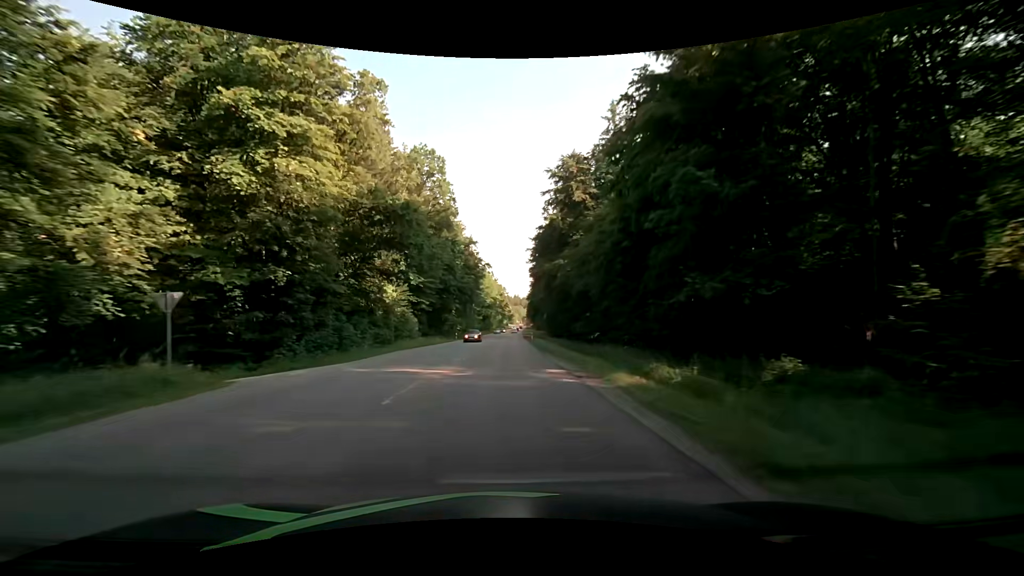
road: secondary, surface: asphalt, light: Day
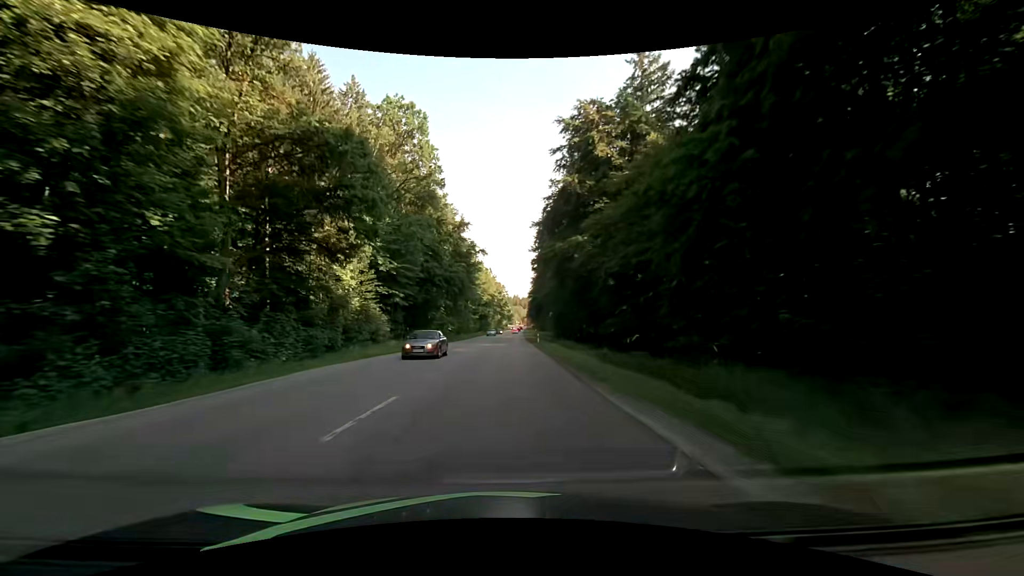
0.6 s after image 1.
(0.0, +15.2) m; 0°
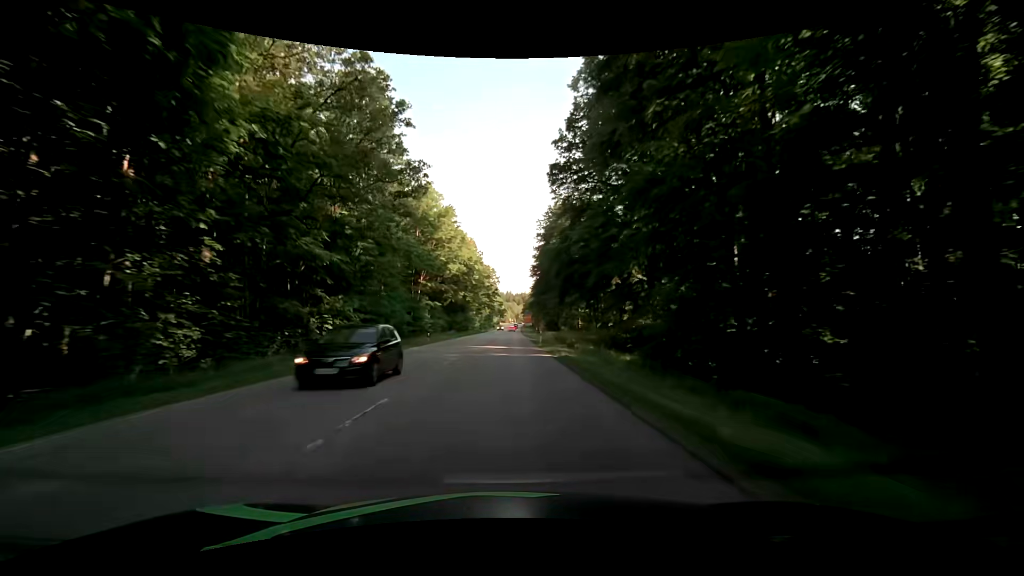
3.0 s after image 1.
(+0.3, +60.6) m; 0°
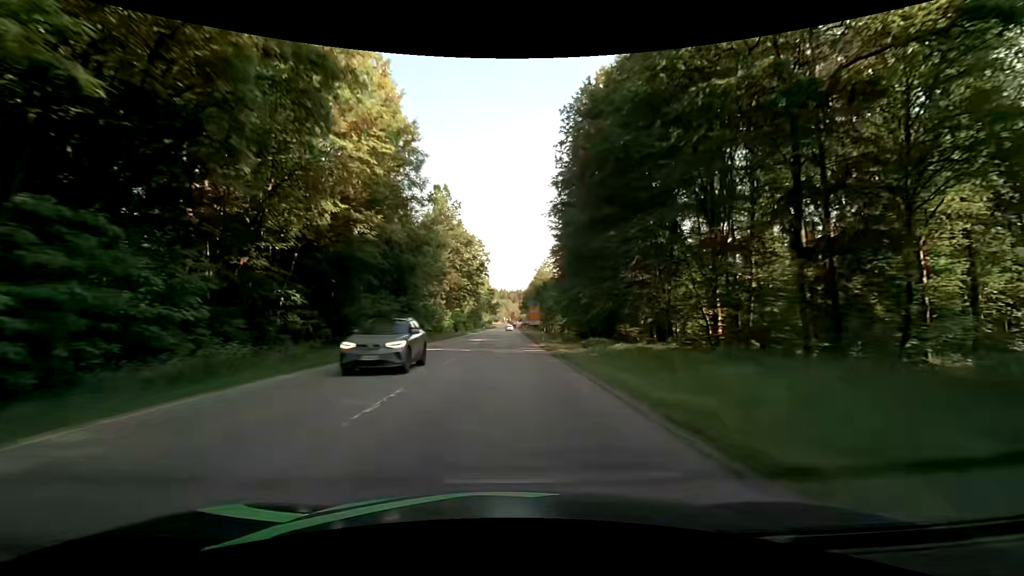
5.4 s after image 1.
(+0.8, +59.1) m; +1°
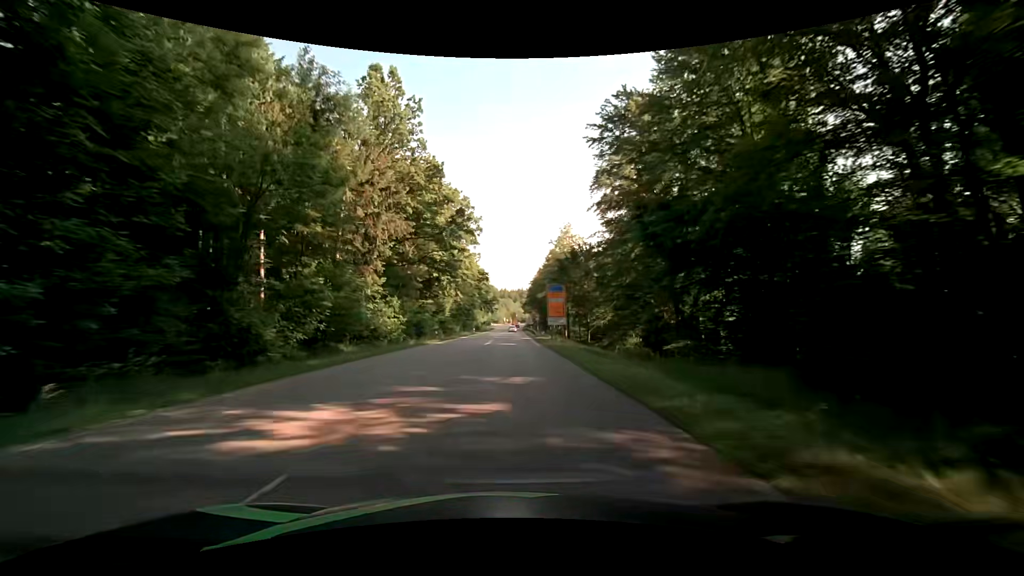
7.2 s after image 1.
(+0.1, +41.6) m; 0°
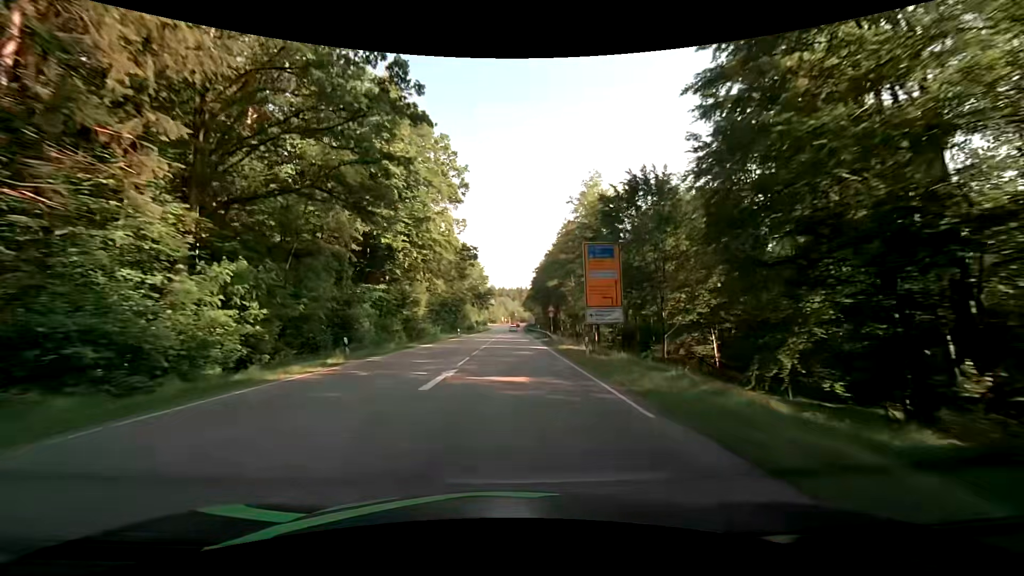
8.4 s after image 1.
(+0.2, +26.4) m; 0°
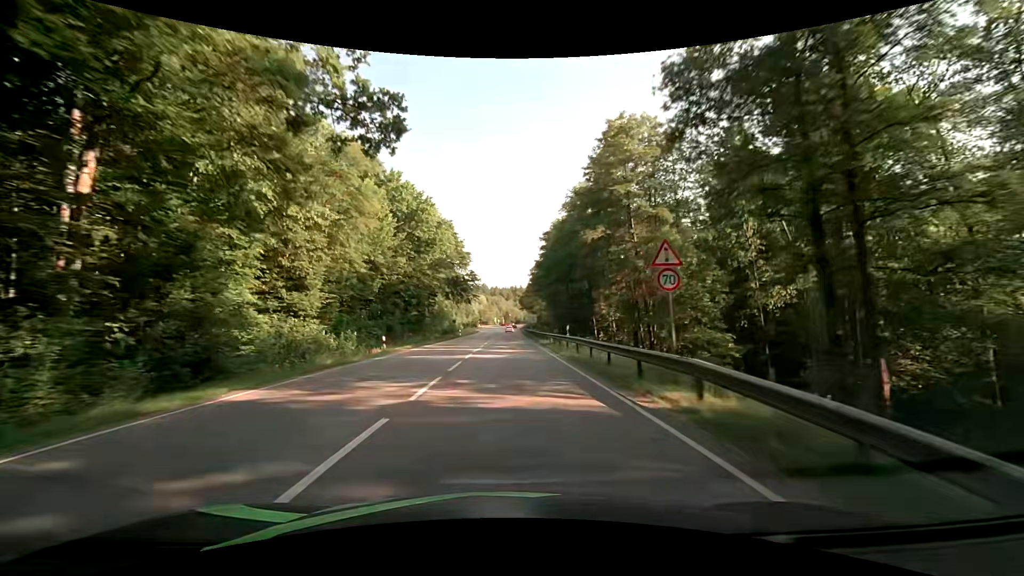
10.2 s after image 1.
(+0.3, +37.5) m; +1°
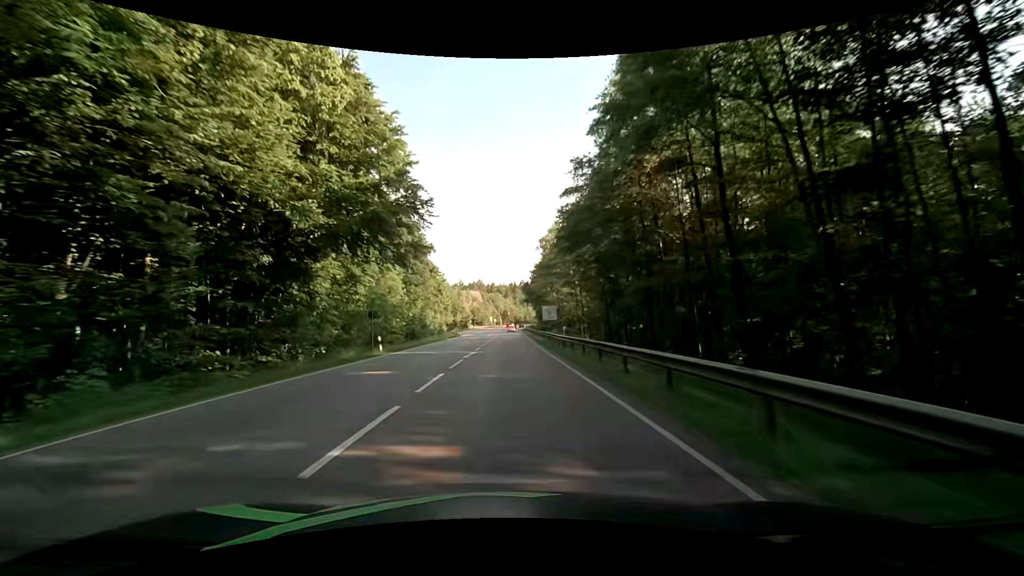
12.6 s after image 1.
(-0.1, +46.4) m; 0°
(0, +10) (0, +20) (0, +30) (0, +40) (0, +50) (0, +60) (0, +70) (0, +80) (0, +90) (0, +100) m
